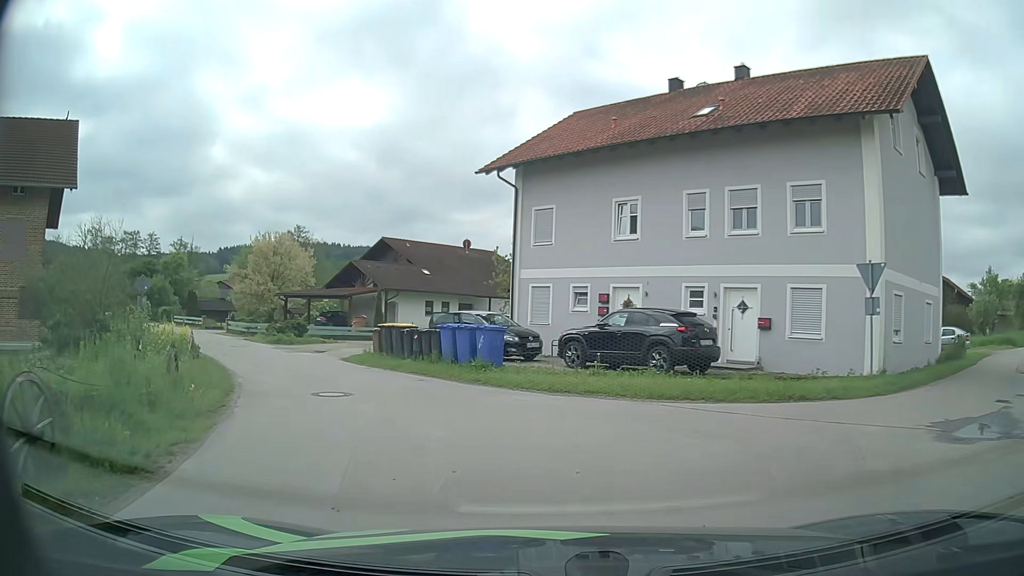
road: unclassified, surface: asphalt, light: Day
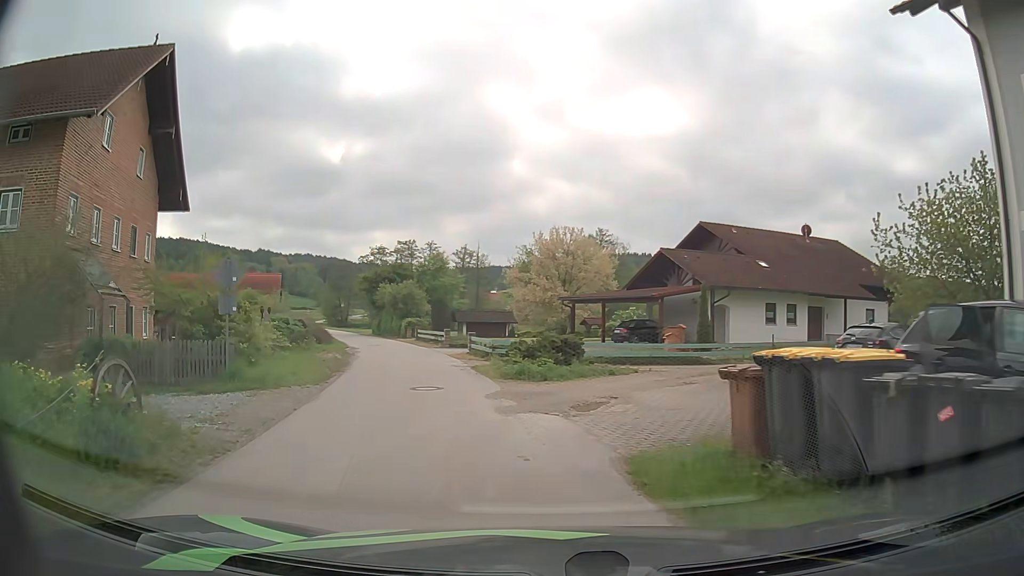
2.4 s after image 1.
(-3.3, +14.2) m; -28°
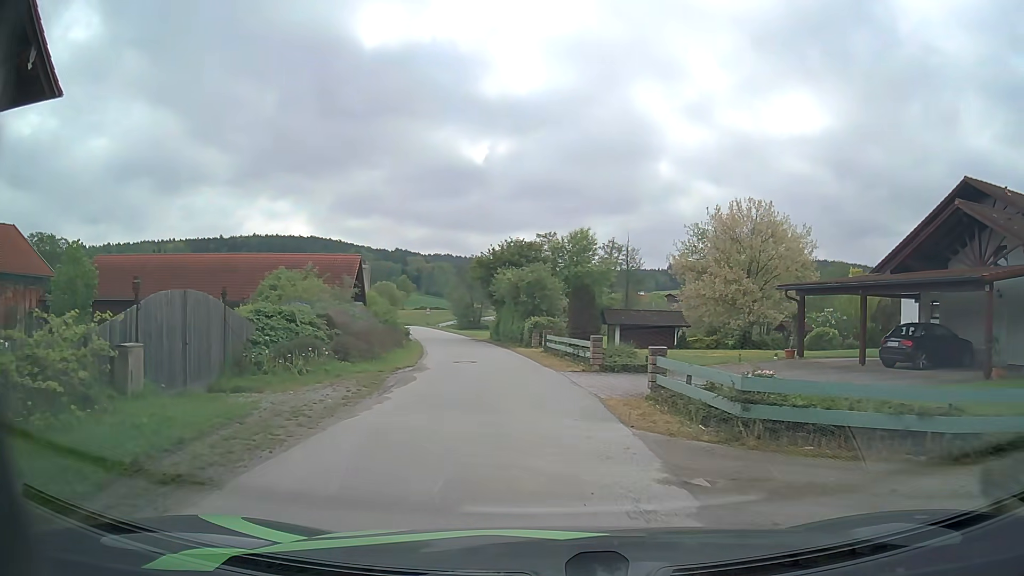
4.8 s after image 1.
(-2.0, +16.8) m; -11°
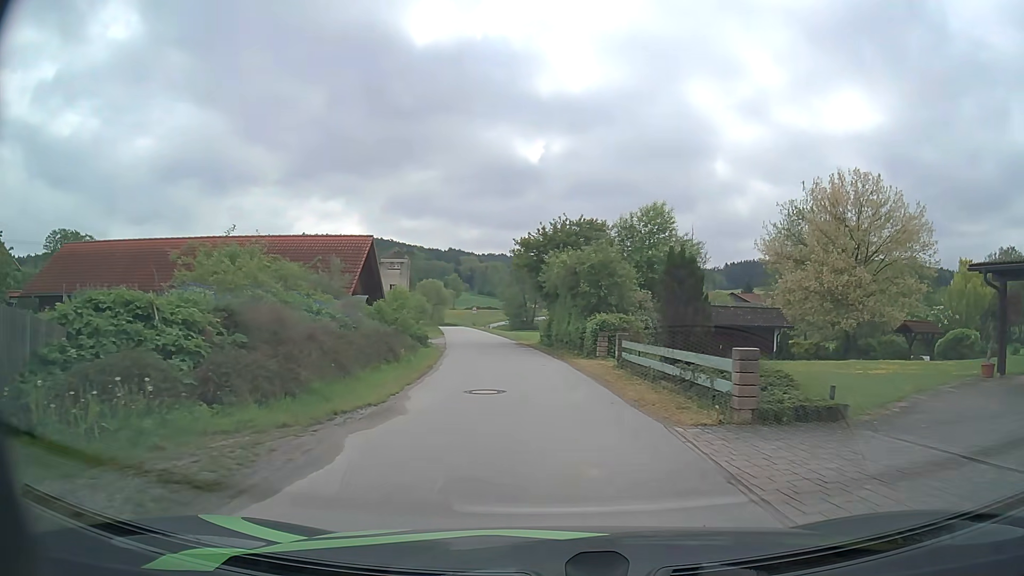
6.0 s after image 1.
(-0.4, +9.8) m; -5°
(0, +10) (-1, +20) (-2, +30) (-4, +40) (-5, +50) (-7, +60) (-8, +69) (-10, +79) (-12, +89) (-13, +99) m
